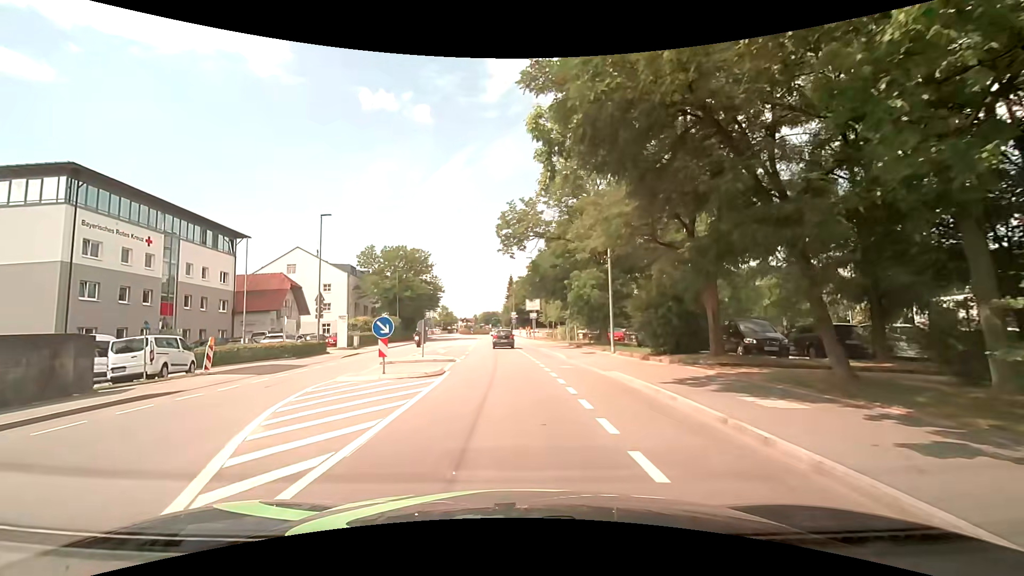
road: tertiary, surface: asphalt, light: Day
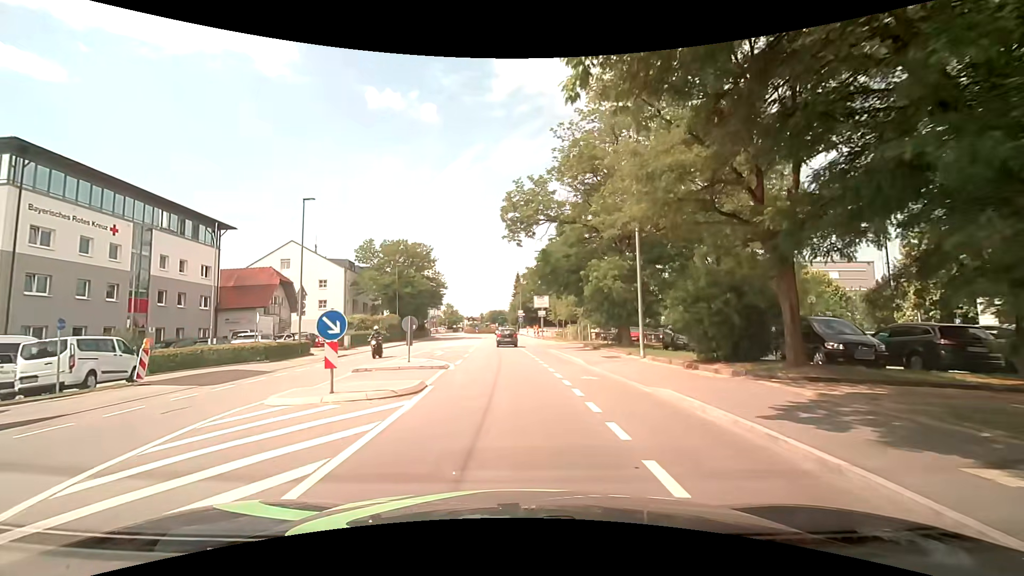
(-0.1, +4.4) m; -1°
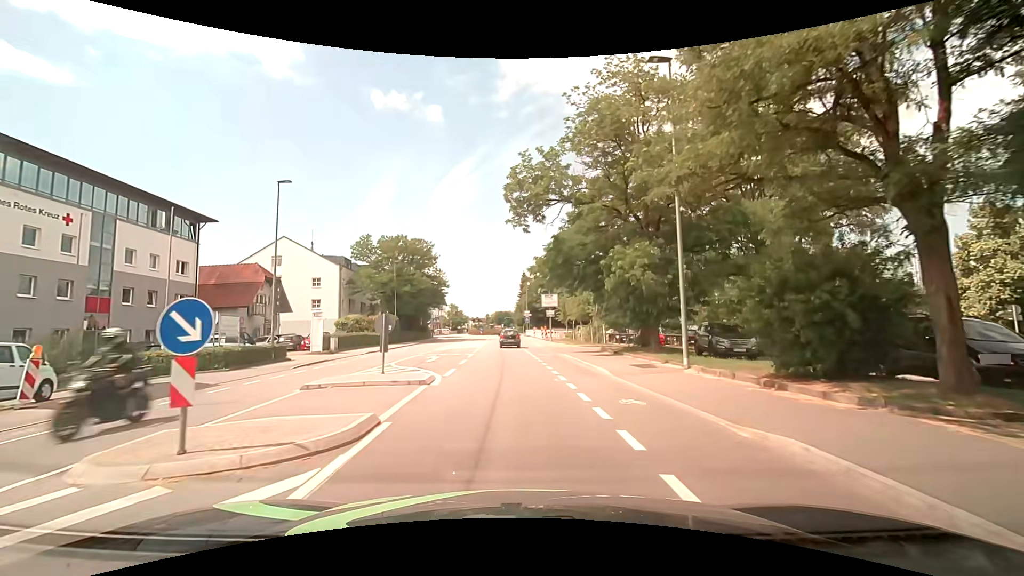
(0.0, +4.4) m; -1°
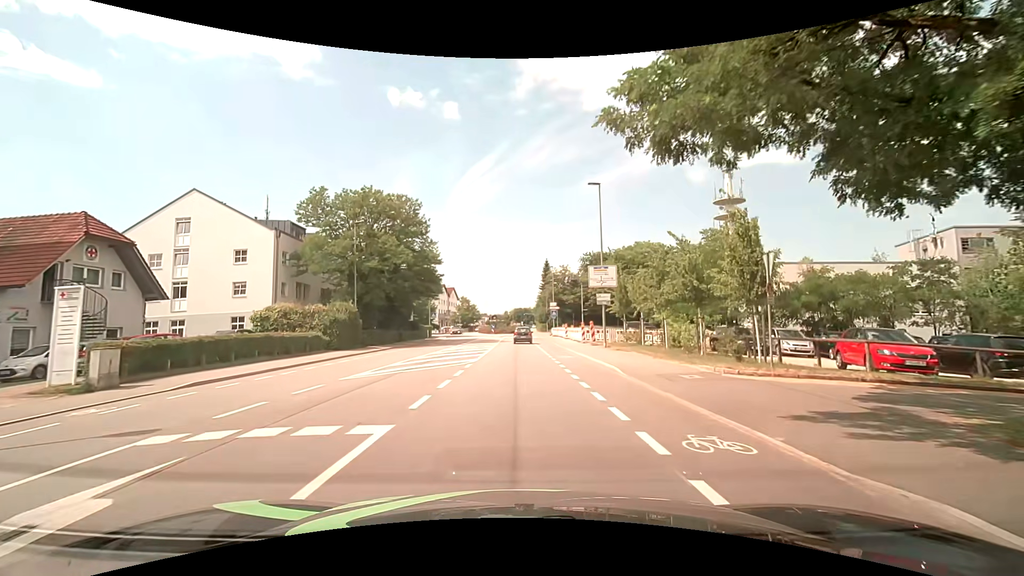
(-0.2, +22.4) m; -2°
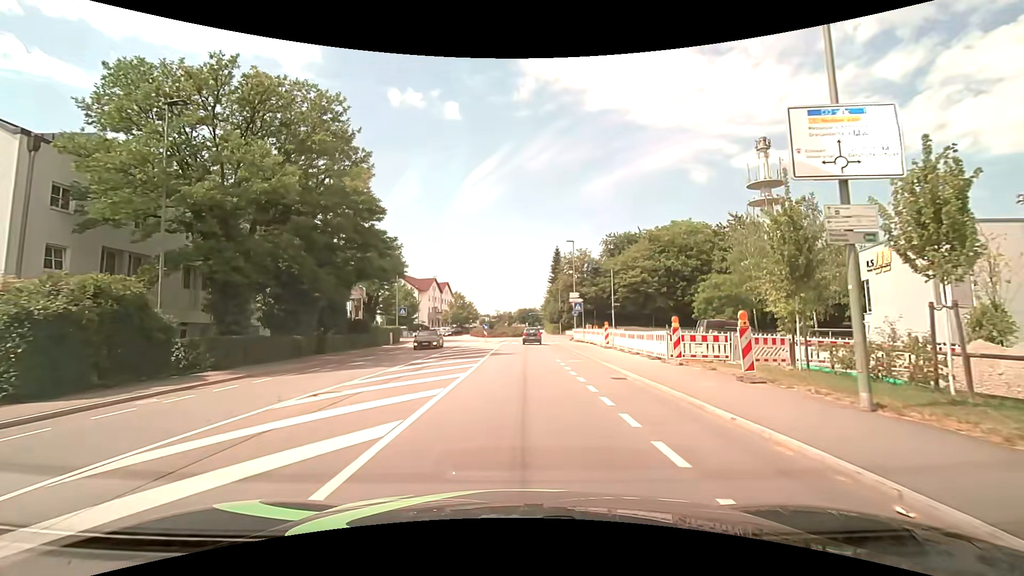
(0.0, +22.5) m; 0°
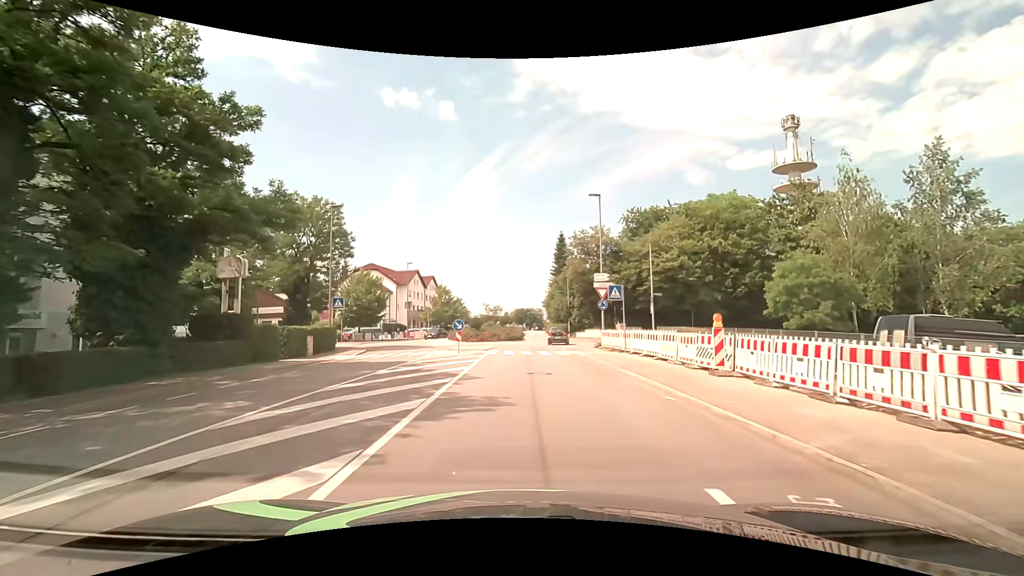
(0.0, +18.0) m; +1°
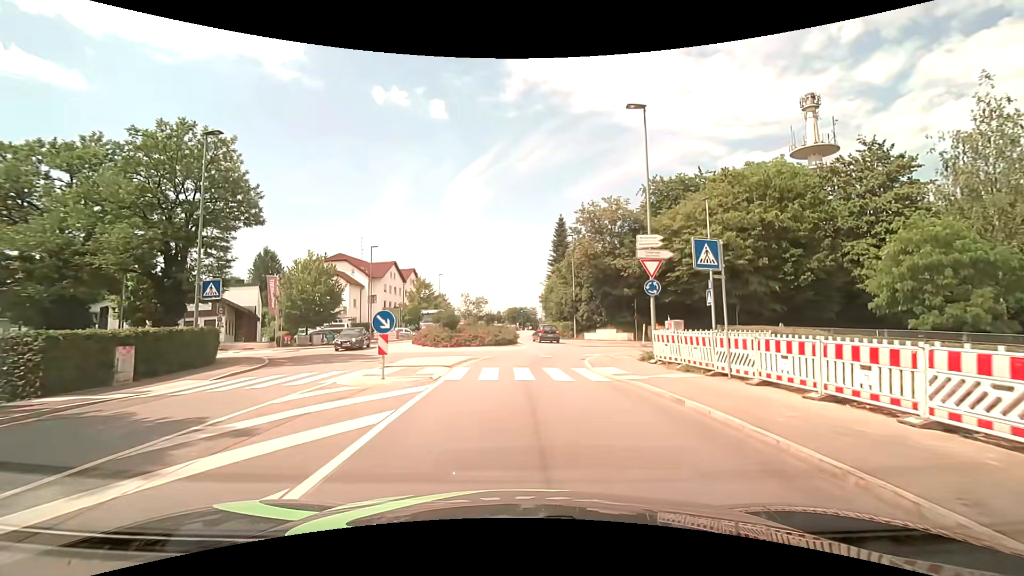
(0.0, +13.4) m; +1°
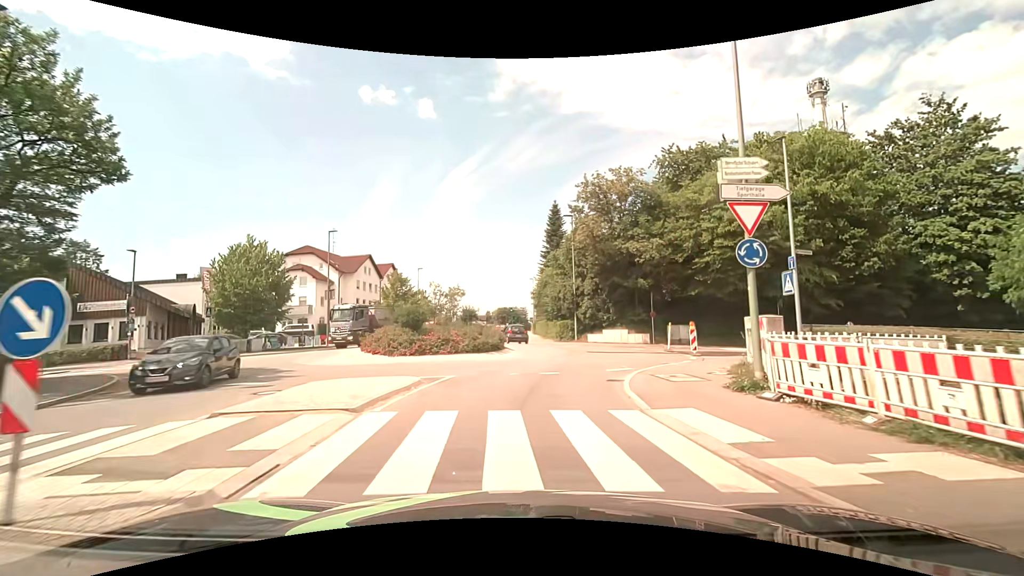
(+0.1, +8.9) m; +1°
(0, +10) (+3, +20) (+4, +29) (0, +39) (-2, +49) (-3, +59) (-3, +69) (-3, +79) (-3, +89) (-2, +99) m
